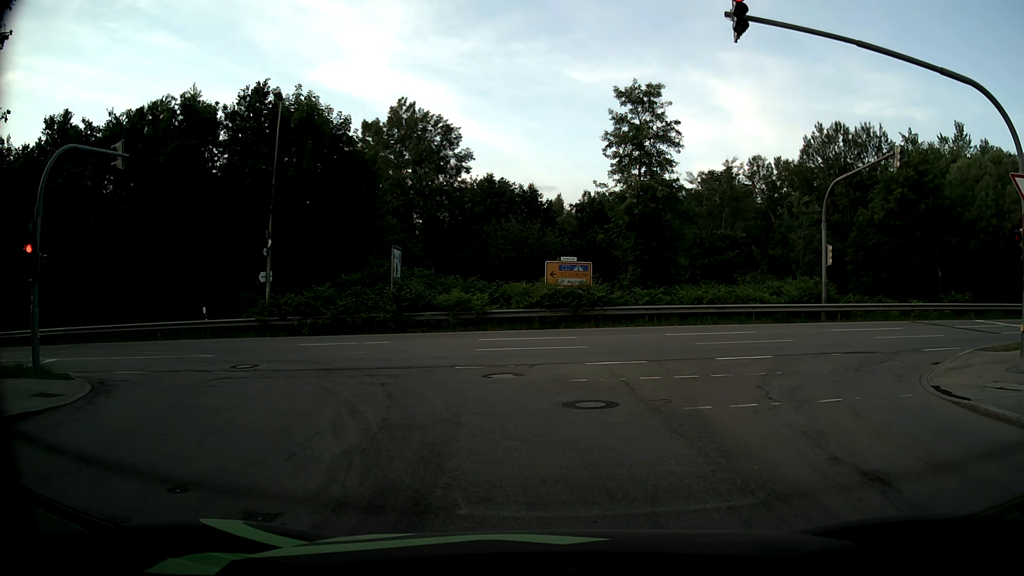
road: residential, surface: asphalt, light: Day
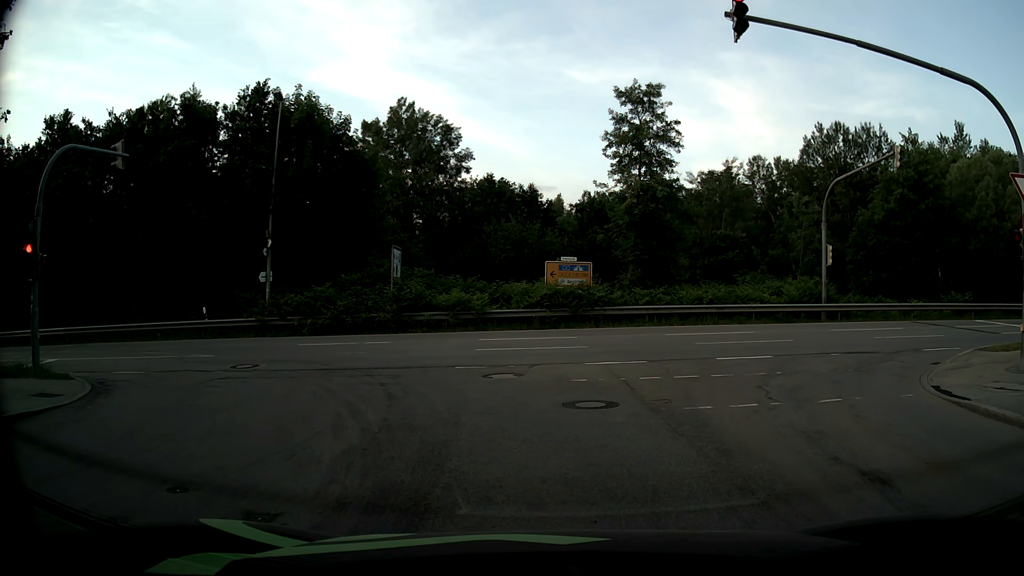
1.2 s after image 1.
(0.0, 0.0) m; 0°
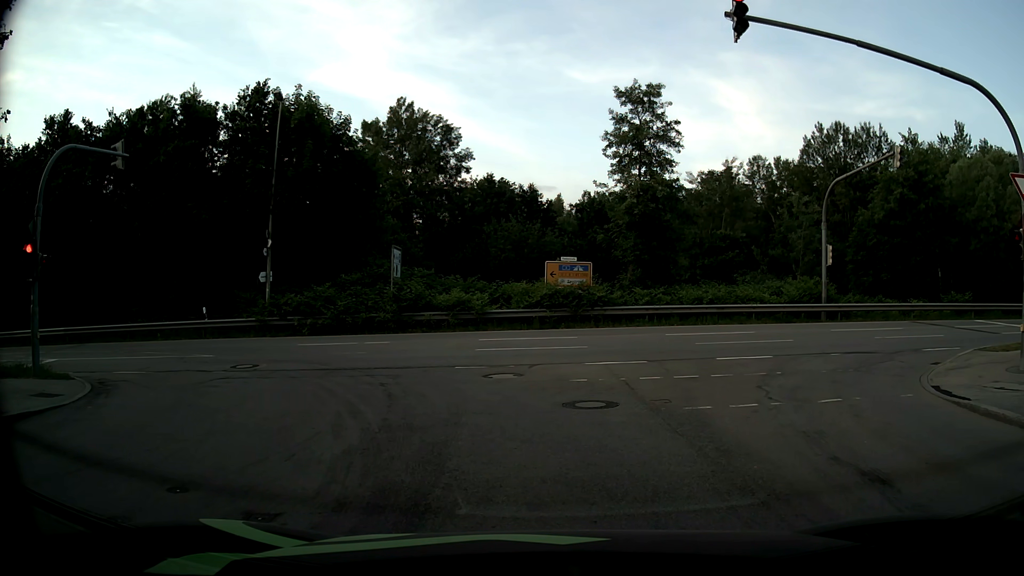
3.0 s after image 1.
(0.0, 0.0) m; 0°
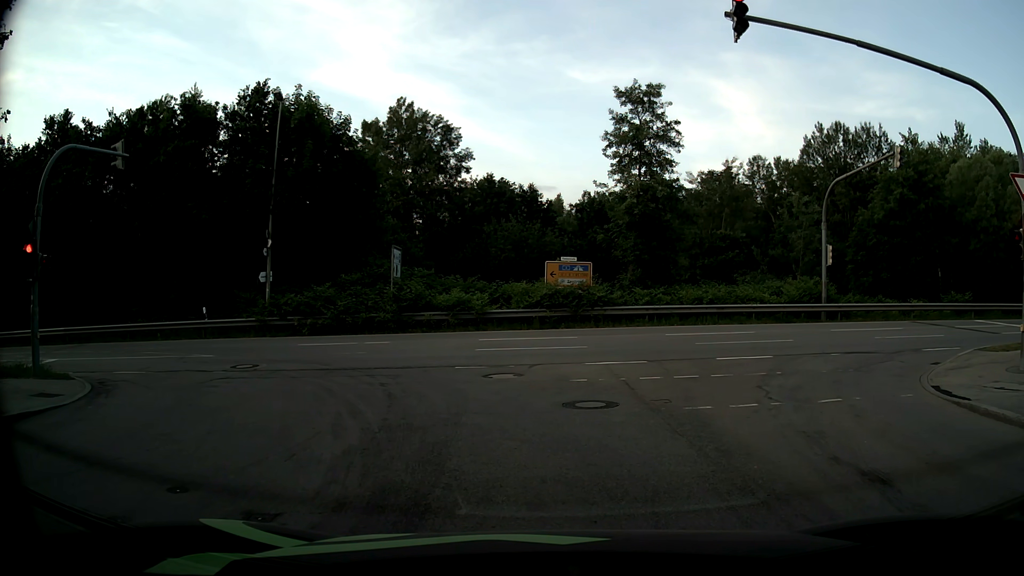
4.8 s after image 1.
(0.0, 0.0) m; 0°
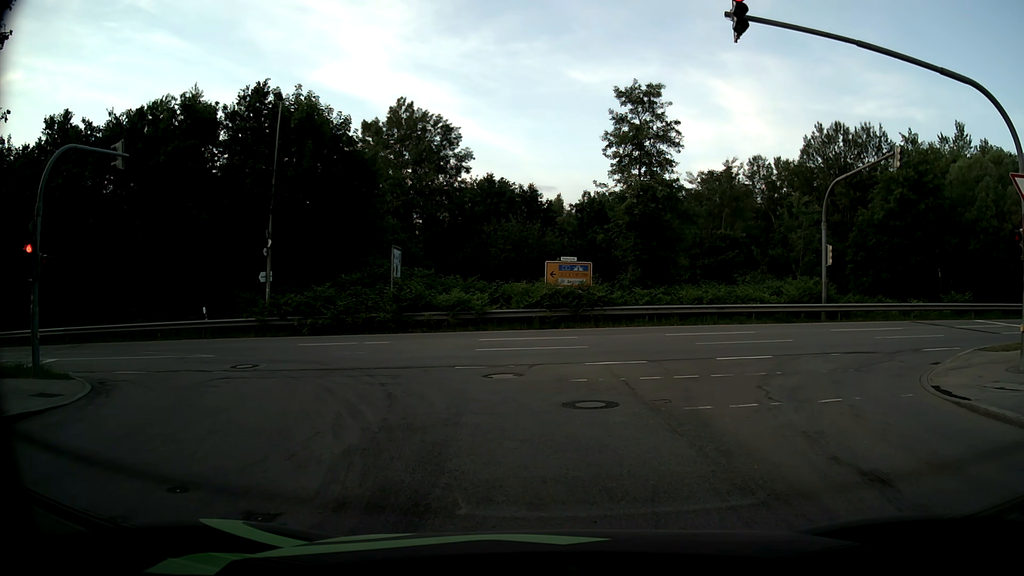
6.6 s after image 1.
(0.0, 0.0) m; 0°
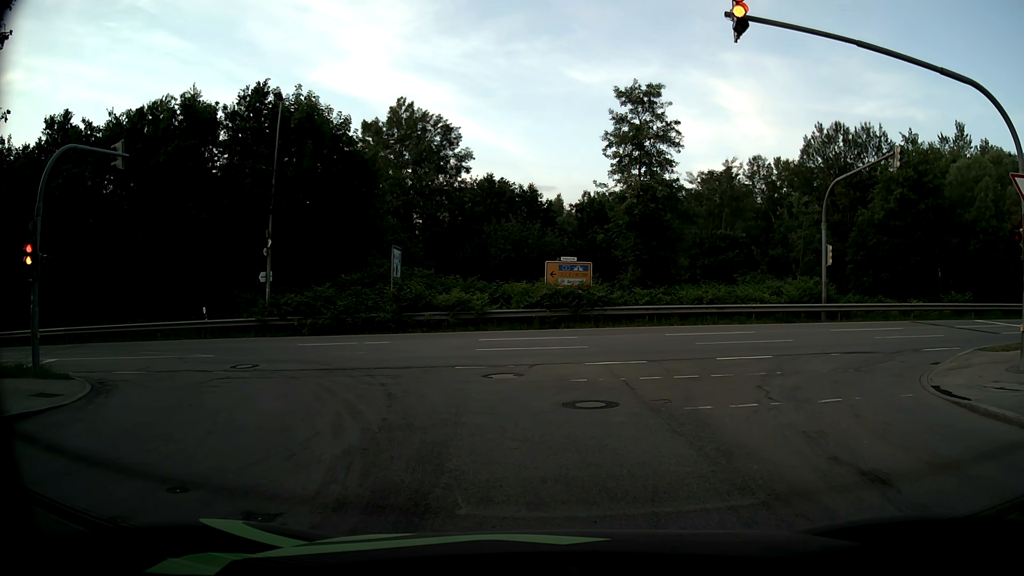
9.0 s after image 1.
(0.0, 0.0) m; 0°
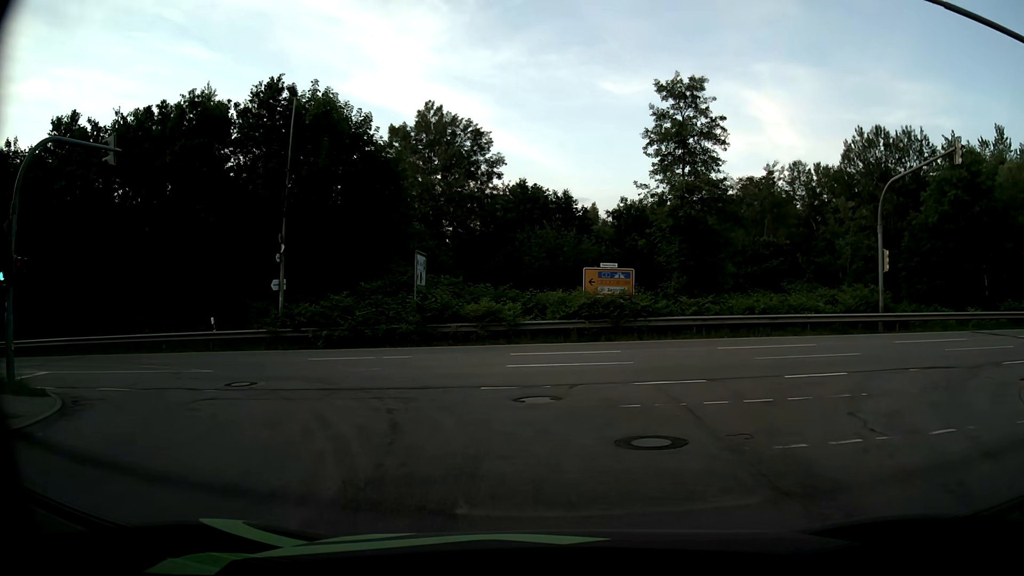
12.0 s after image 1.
(0.0, +2.6) m; -3°
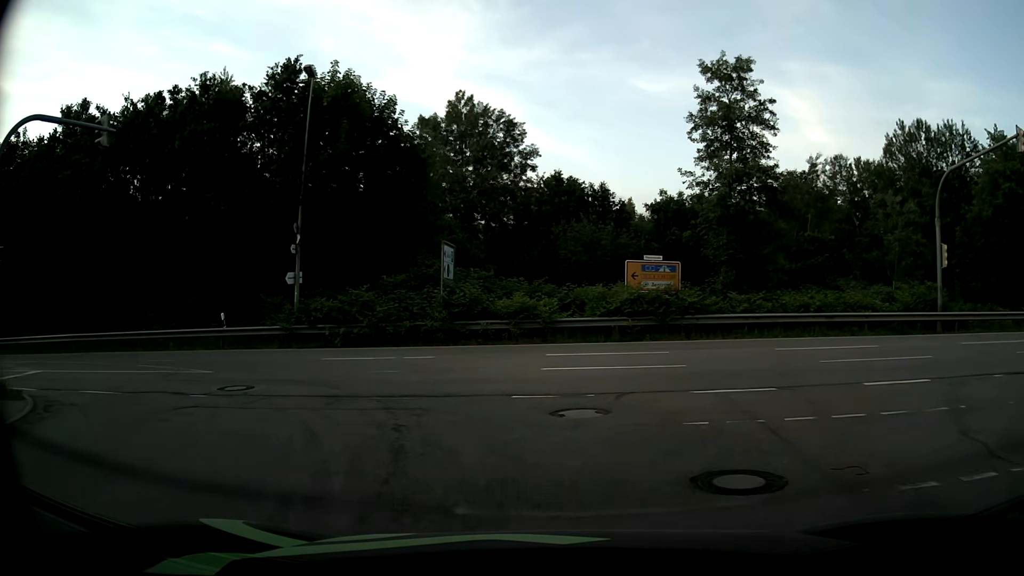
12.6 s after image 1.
(-0.1, +2.2) m; -4°
(-1, +10) (-8, +18) (-17, +21) (-27, +22) (-37, +22) (-47, +22) (-57, +22) (-67, +22) (-77, +22) (-87, +21) m
